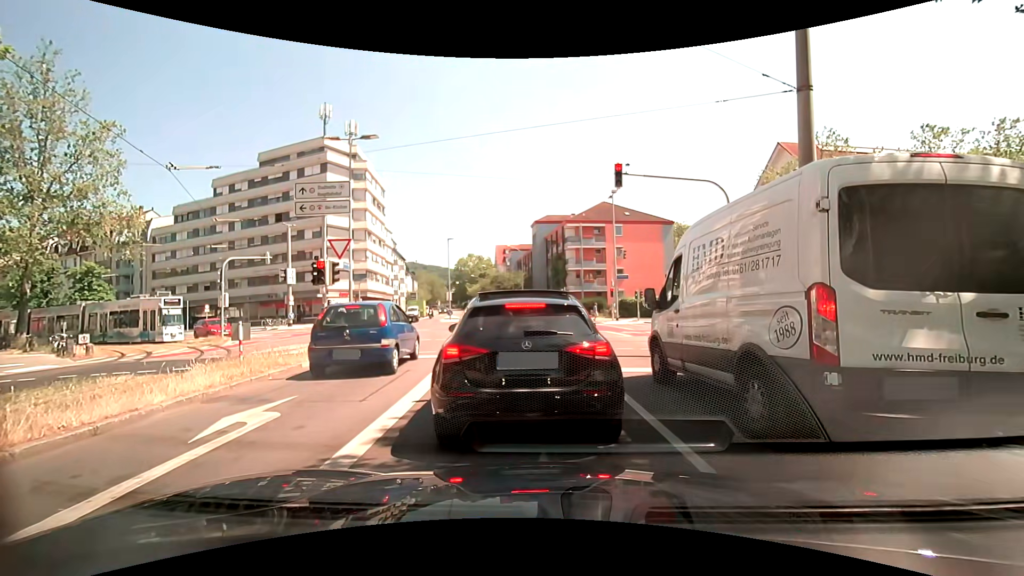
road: secondary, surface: asphalt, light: Day
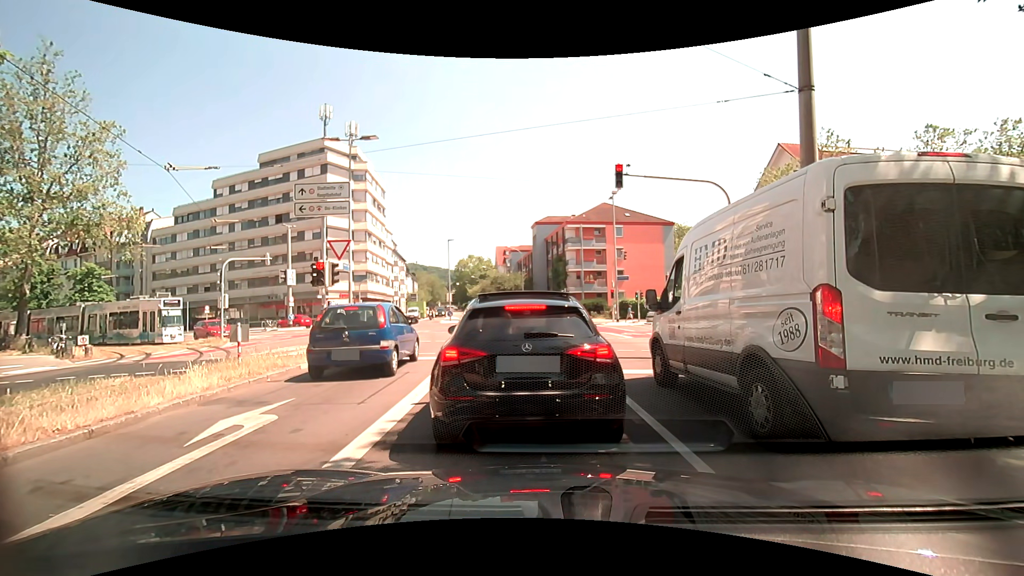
(0.0, +0.2) m; 0°
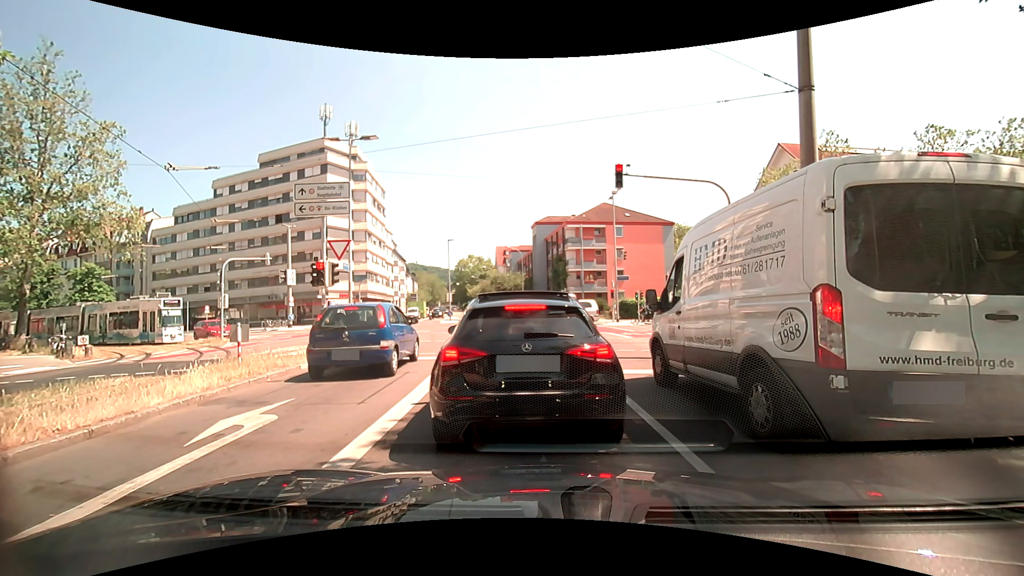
(0.0, 0.0) m; 0°
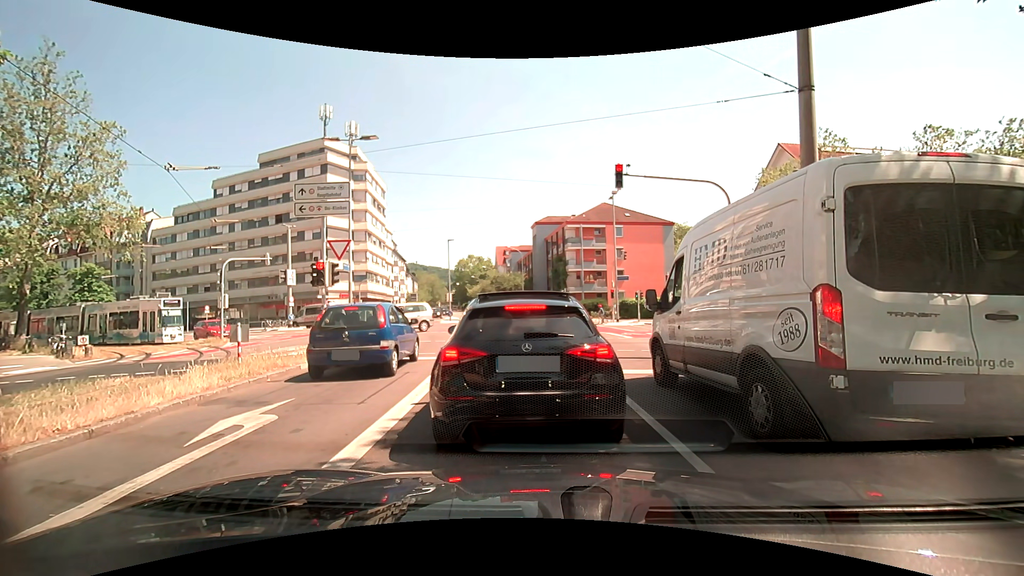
(0.0, 0.0) m; 0°
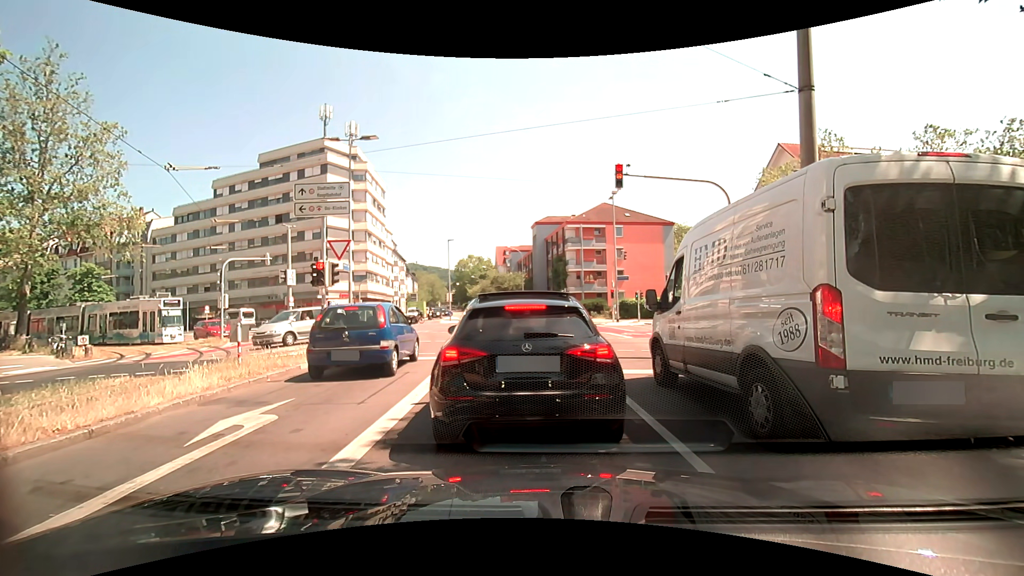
(0.0, 0.0) m; 0°
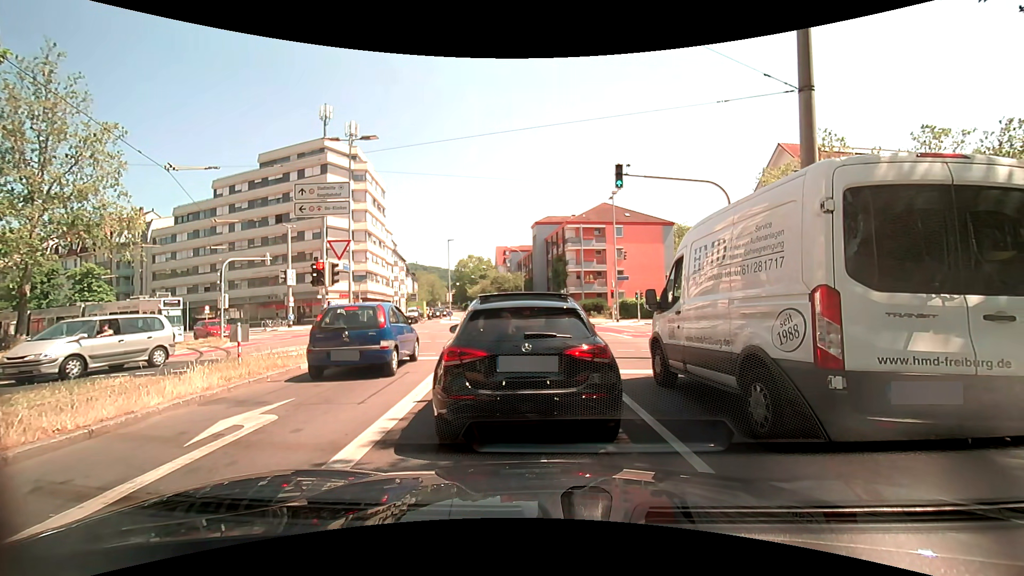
(0.0, 0.0) m; 0°
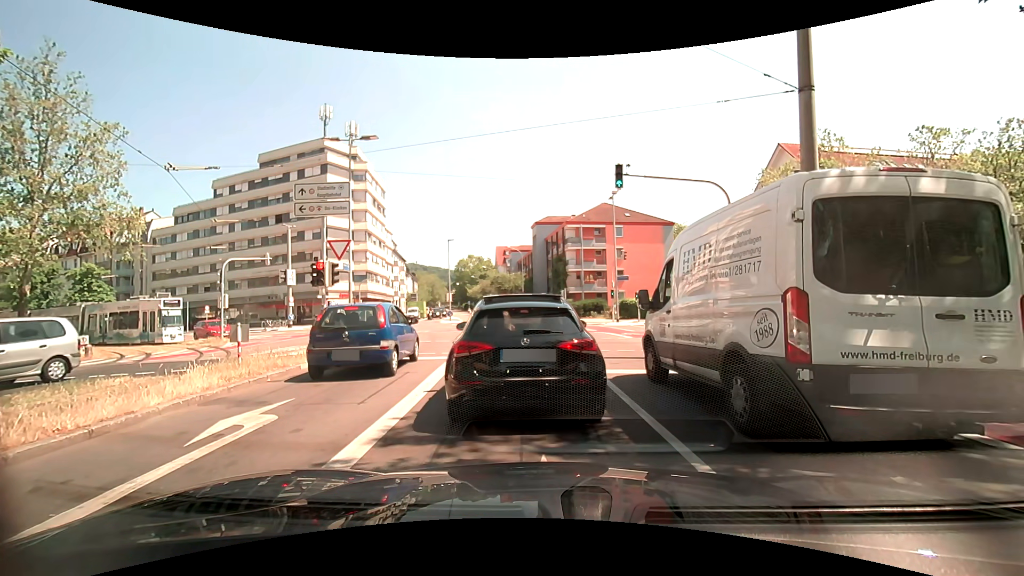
(0.0, 0.0) m; 0°
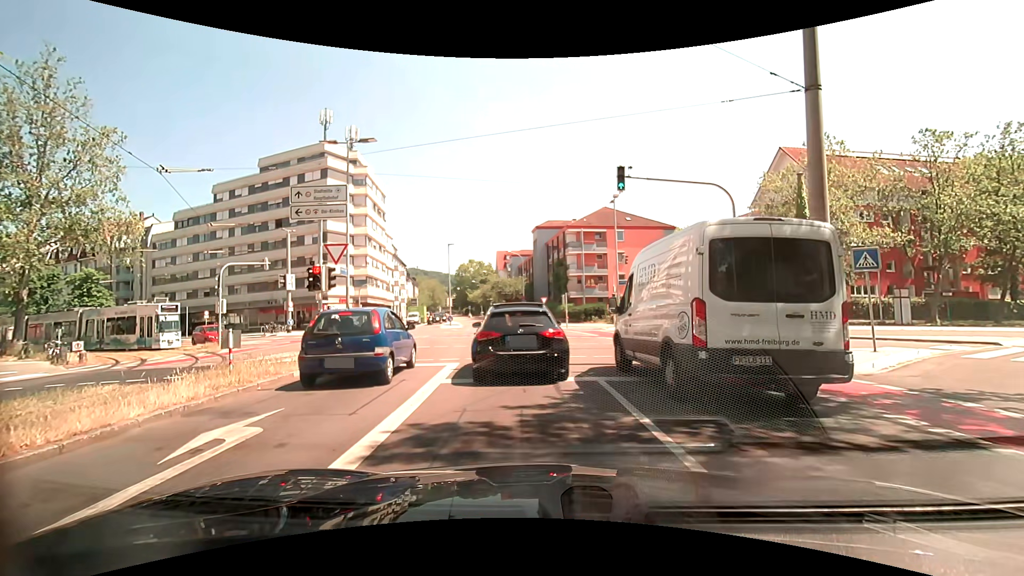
(0.0, +0.4) m; 0°
